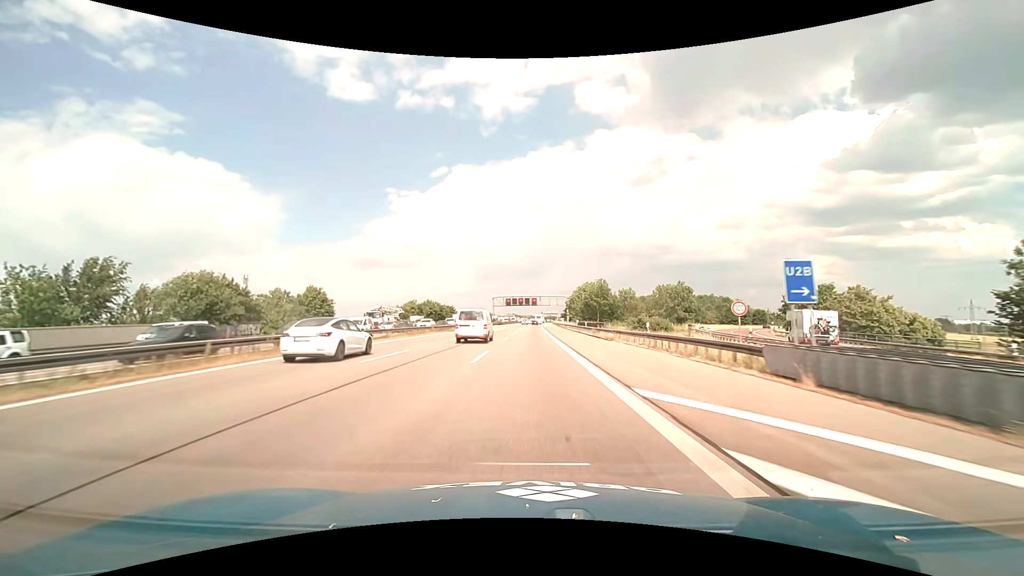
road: motorway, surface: asphalt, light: Day
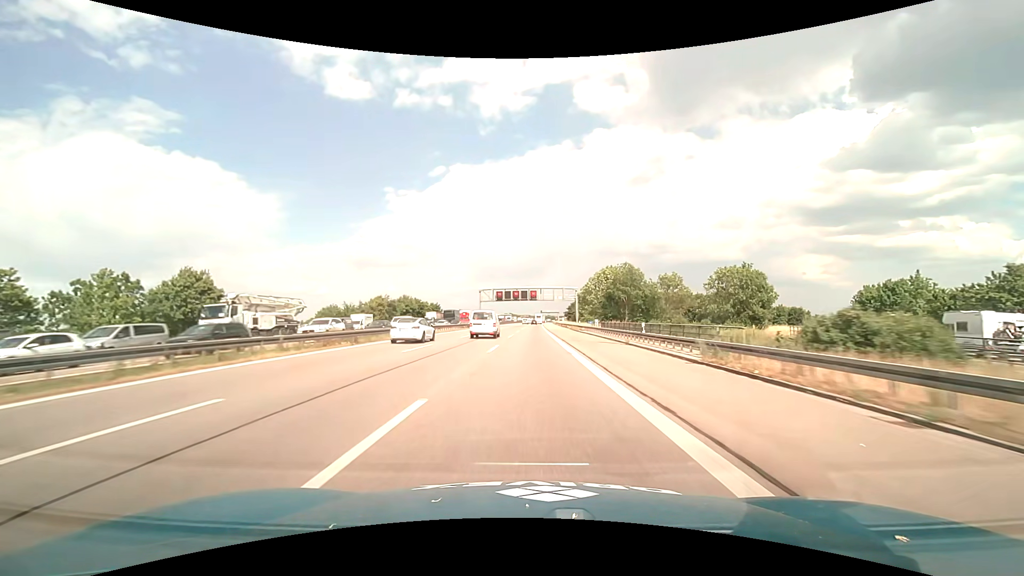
(+0.1, +31.6) m; 0°
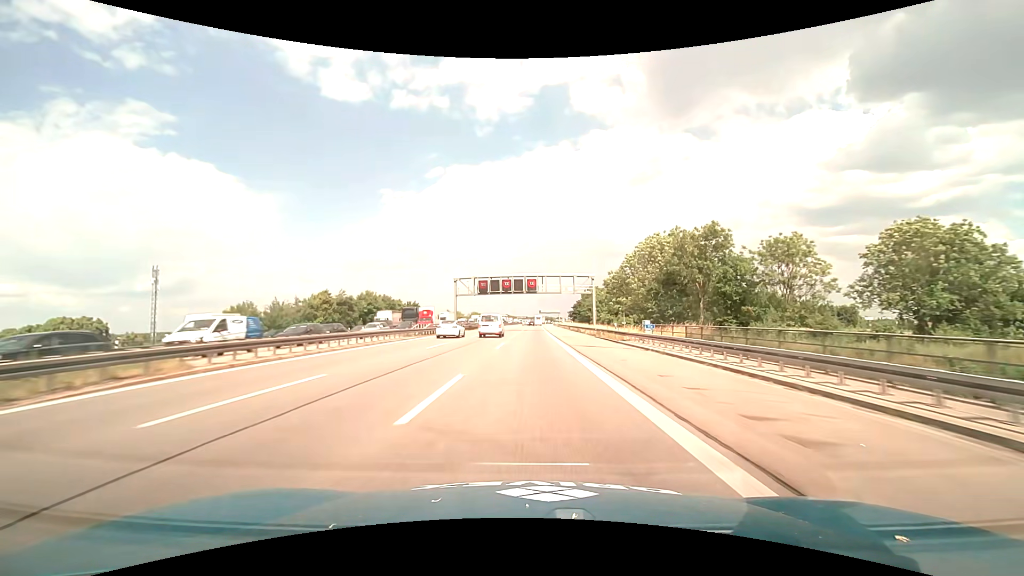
(+0.1, +31.6) m; 0°
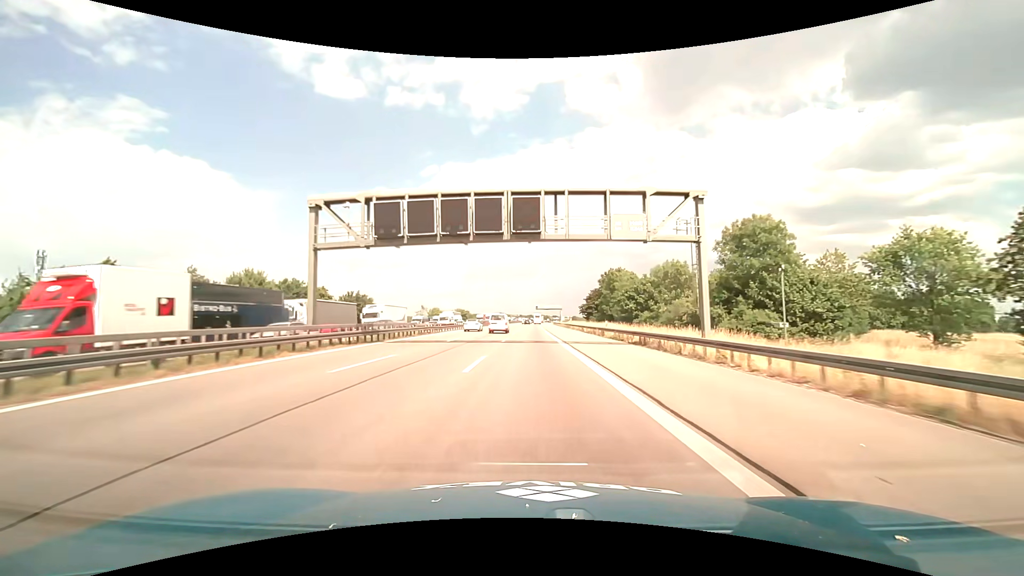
(+0.2, +47.5) m; +1°
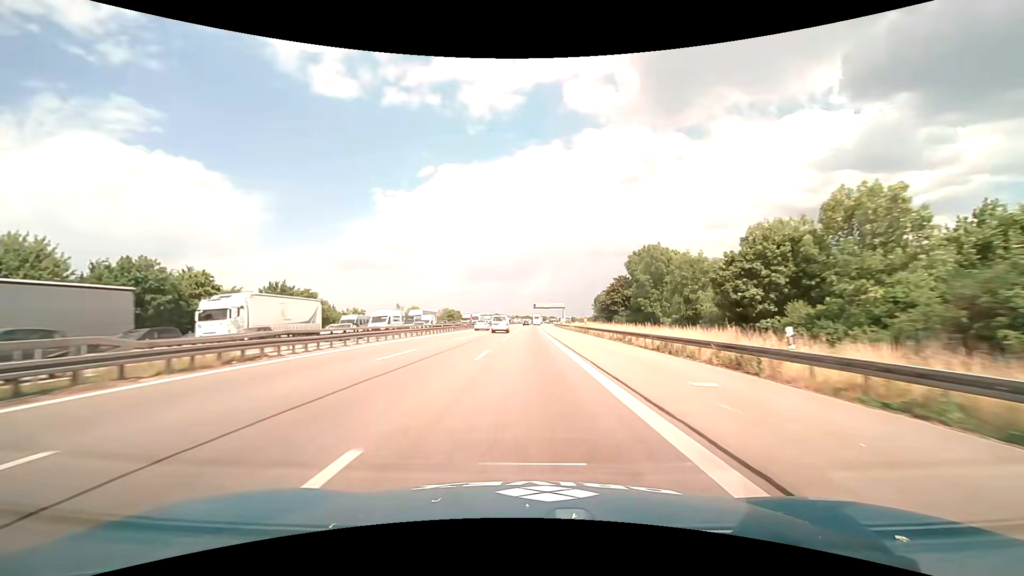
(+0.1, +31.7) m; 0°
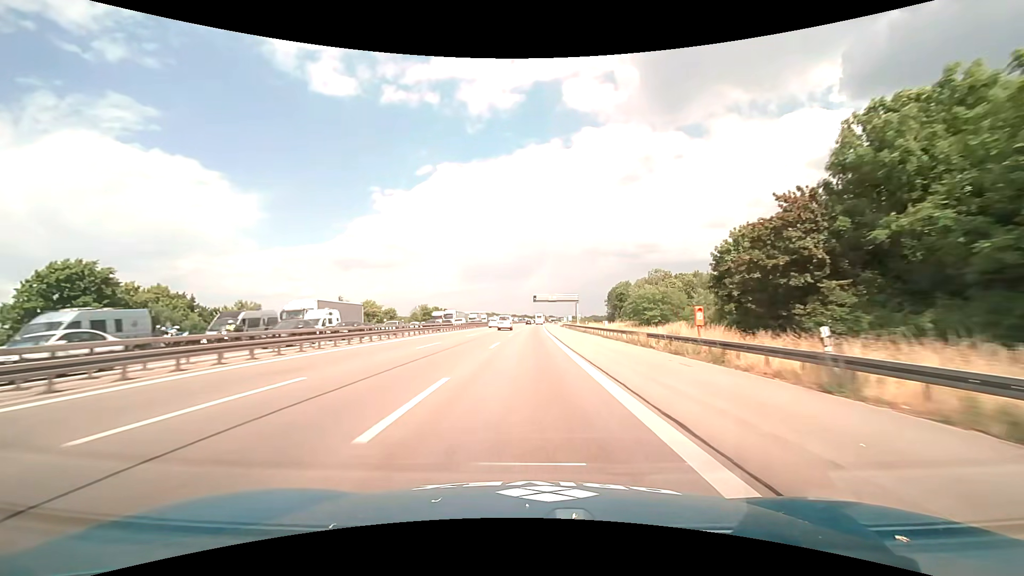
(+0.1, +47.6) m; 0°
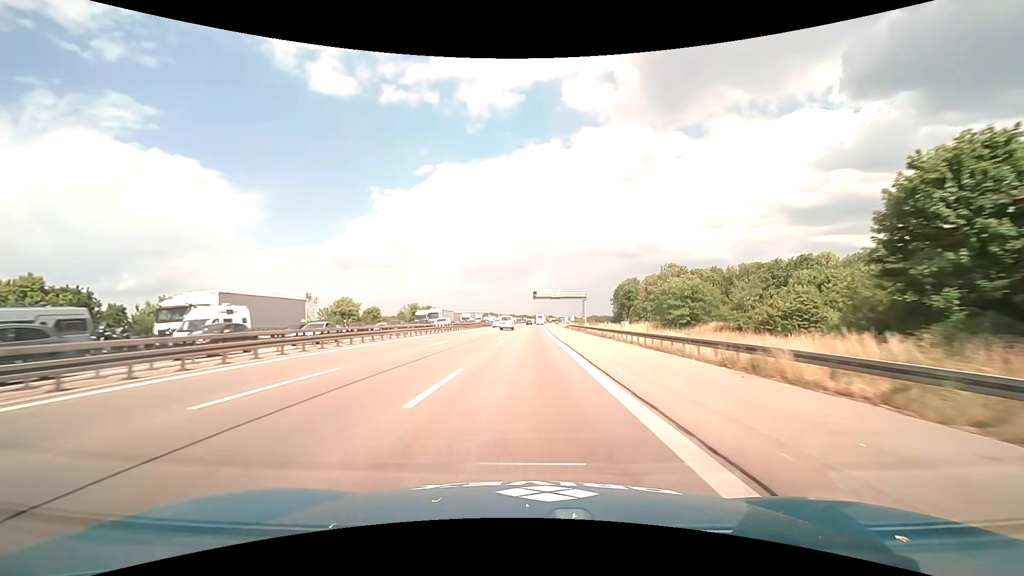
(0.0, +15.9) m; 0°
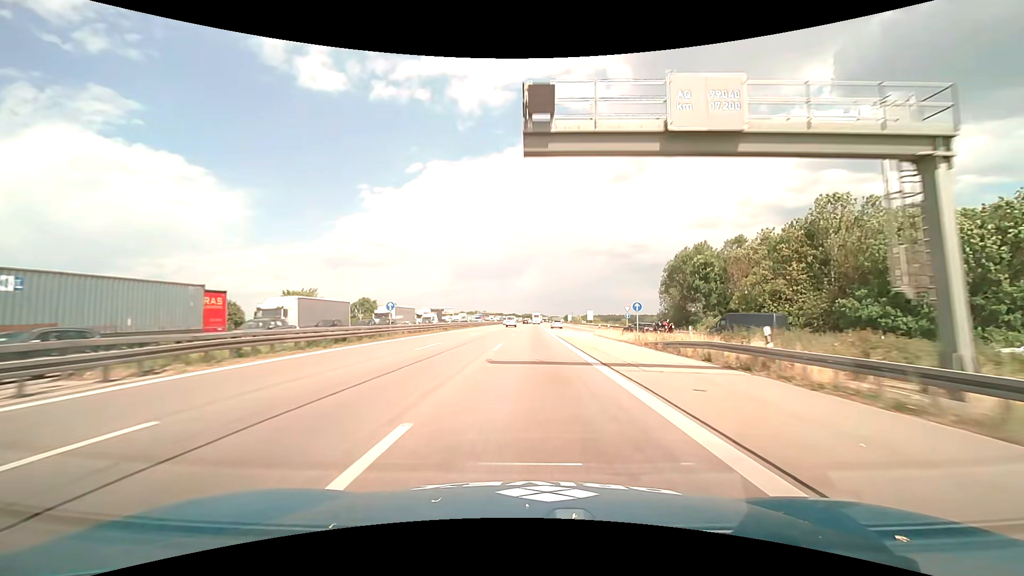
(+0.6, +79.2) m; +1°
(0, +10) (0, +20) (0, +30) (0, +40) (0, +50) (0, +60) (+1, +70) (+1, +80) (+1, +90) (+1, +100) m
